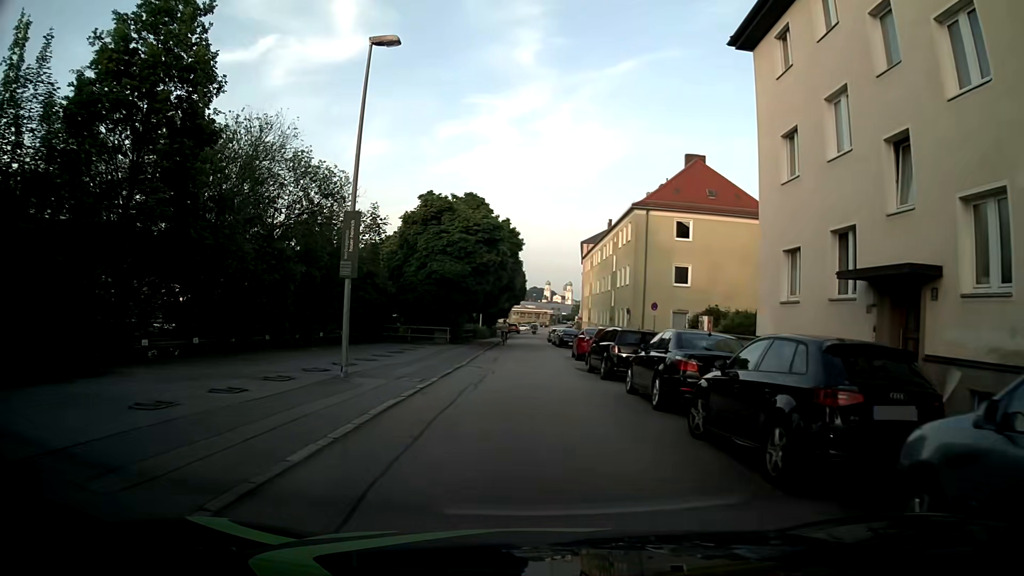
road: residential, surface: asphalt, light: Day
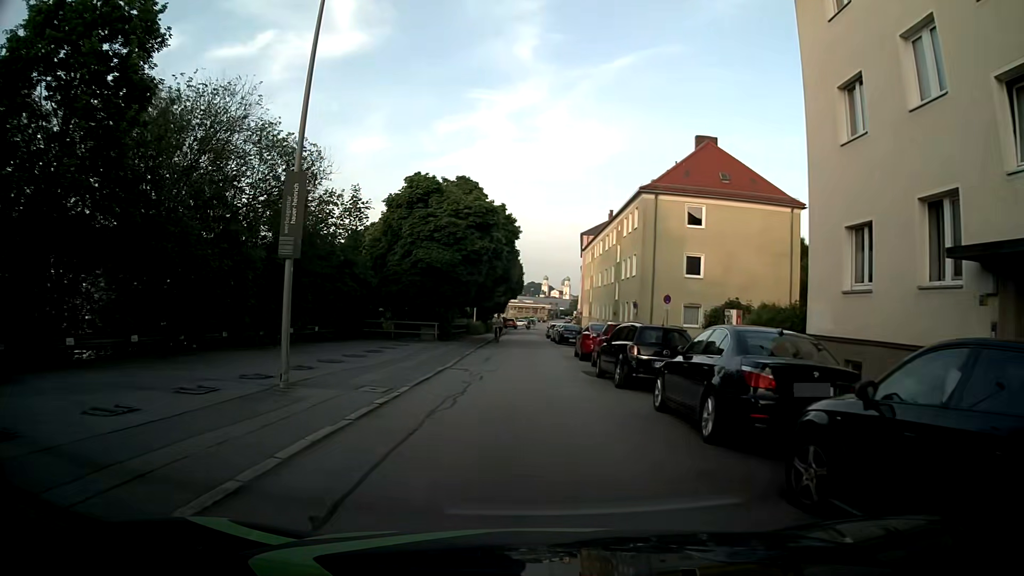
(0.0, +3.6) m; 0°
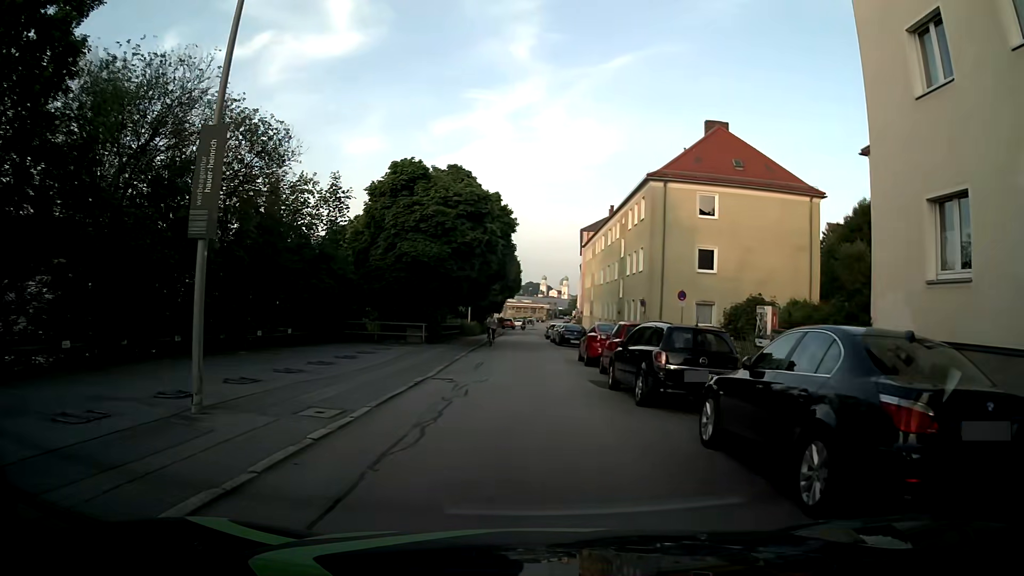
(0.0, +3.1) m; 0°
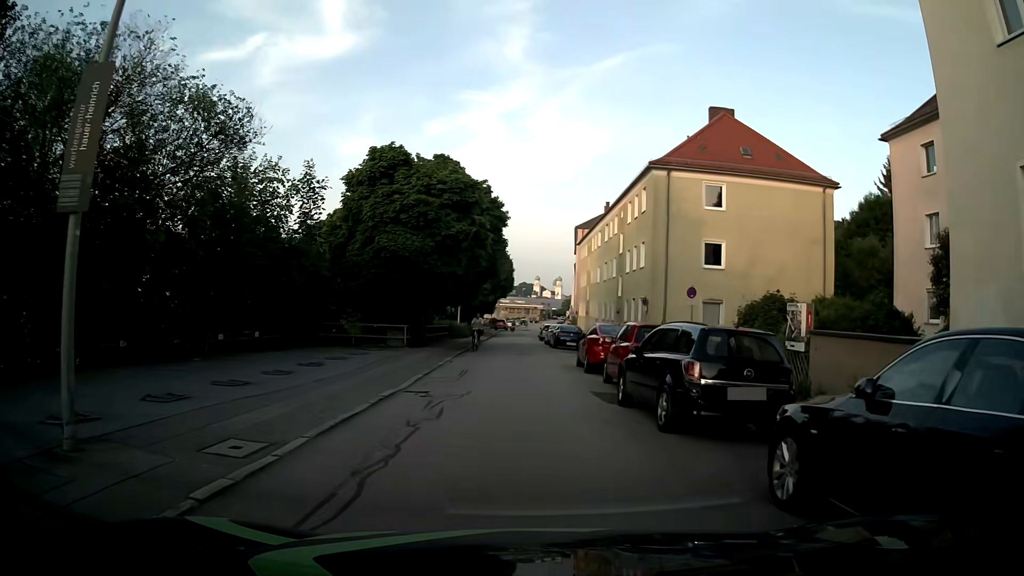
(+0.1, +2.6) m; +2°
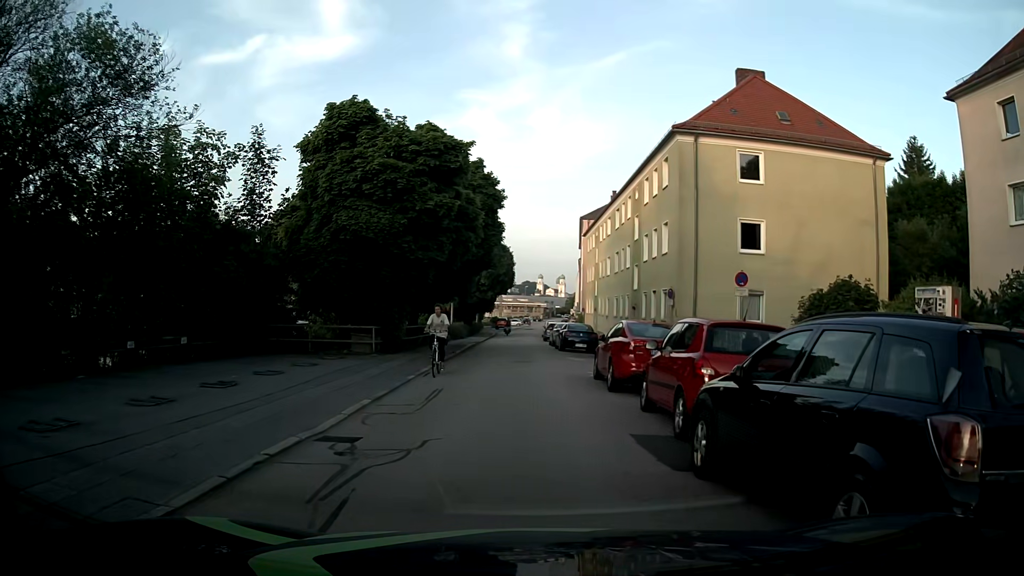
(0.0, +5.2) m; -1°
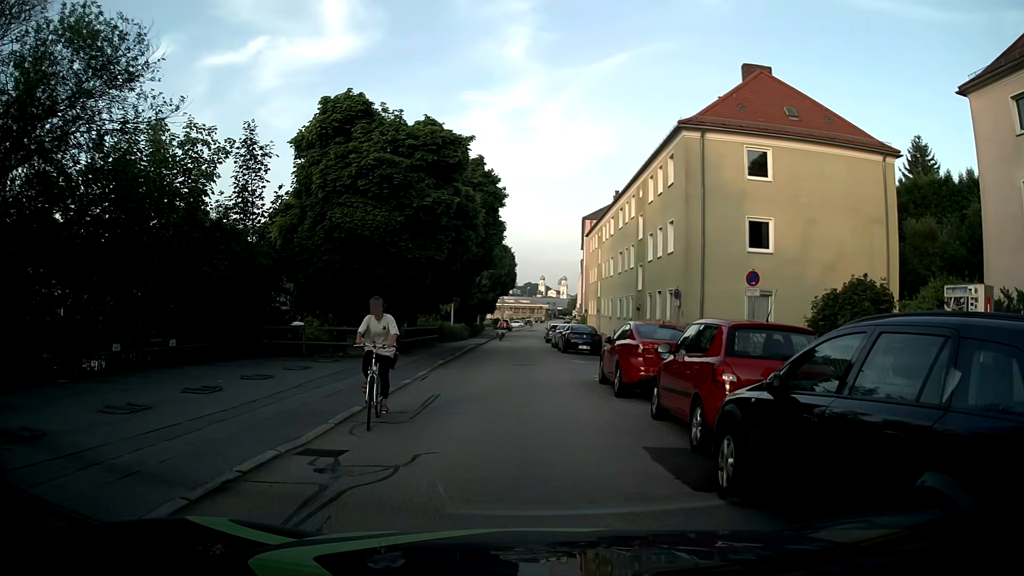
(0.0, +0.8) m; 0°
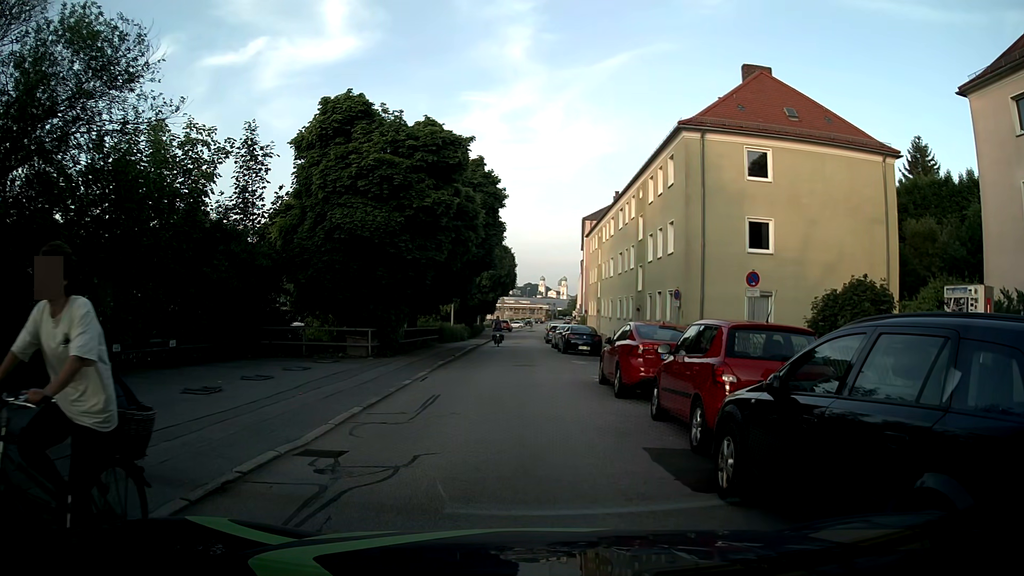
(0.0, +0.1) m; 0°
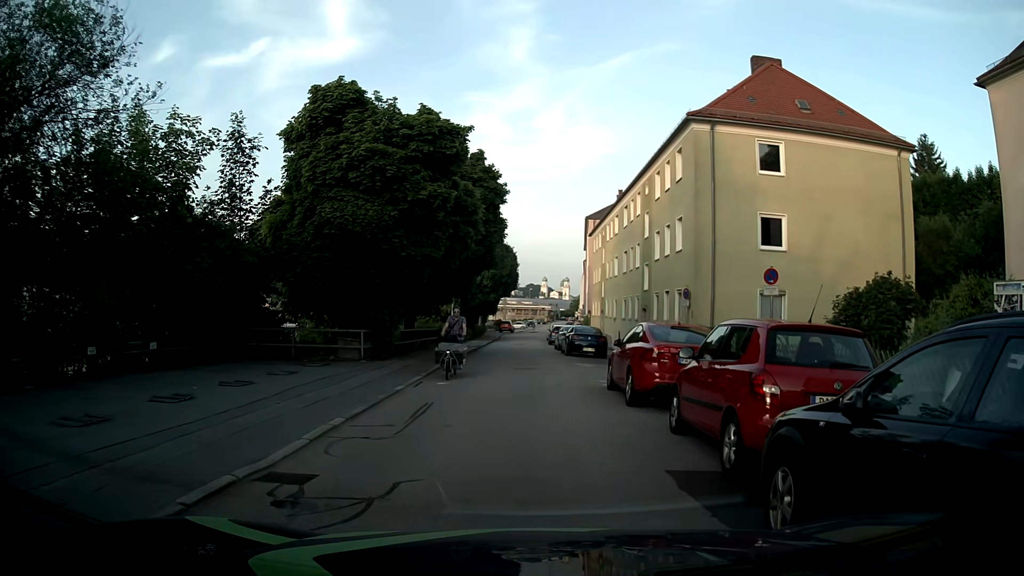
(0.0, +1.2) m; 0°
